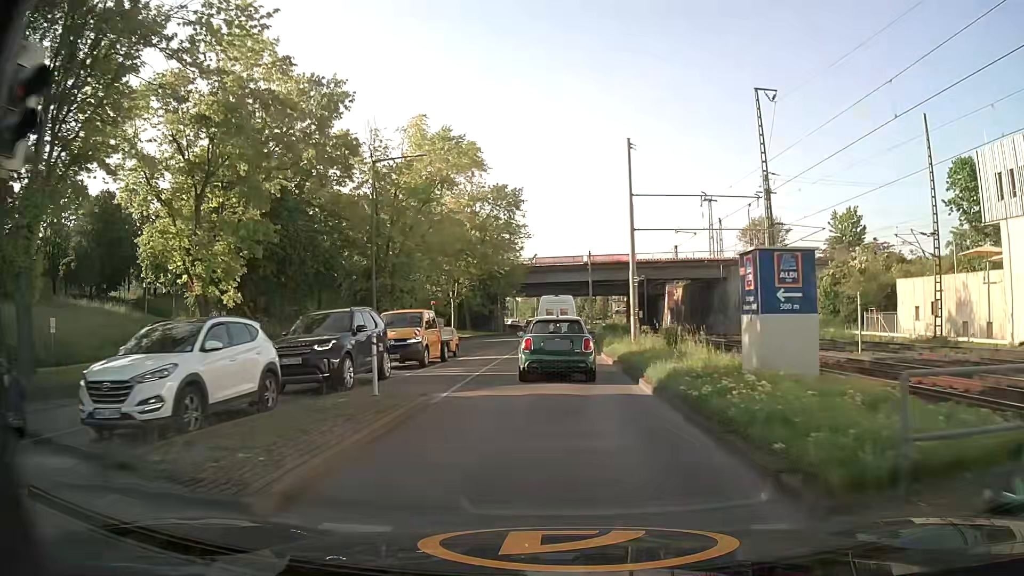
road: secondary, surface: asphalt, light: Day
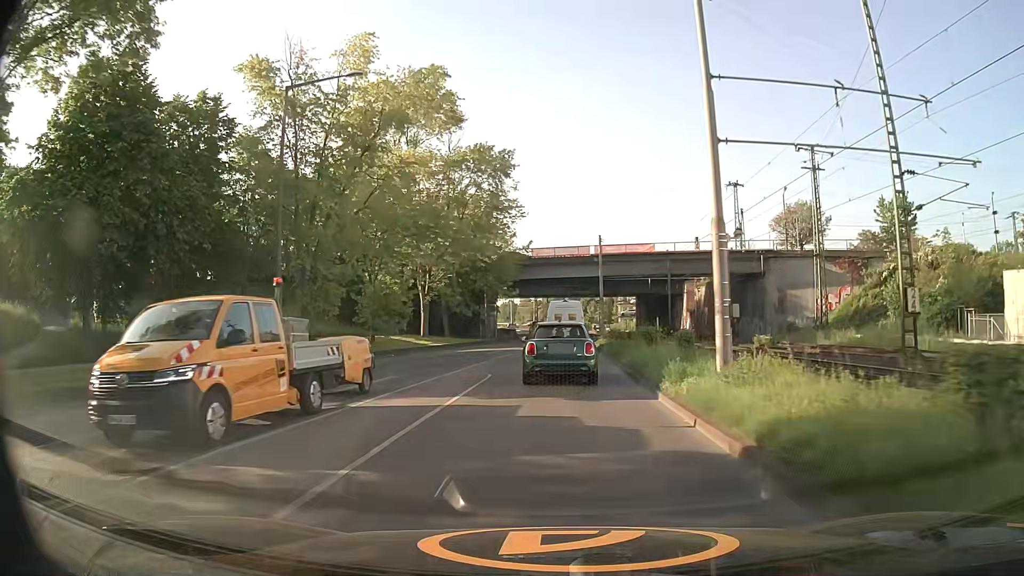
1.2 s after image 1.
(0.0, +14.3) m; 0°
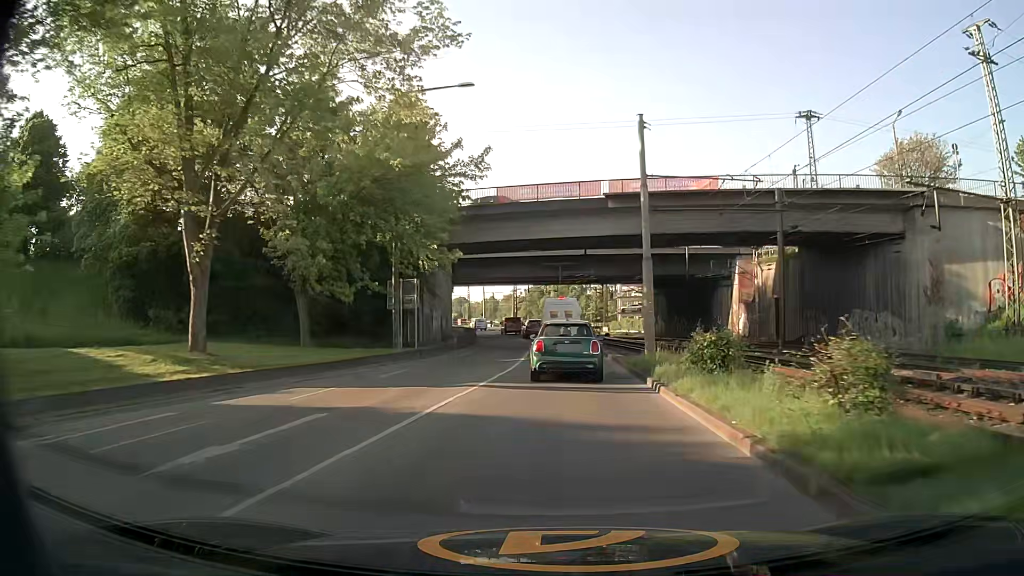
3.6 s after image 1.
(+0.3, +29.9) m; +2°
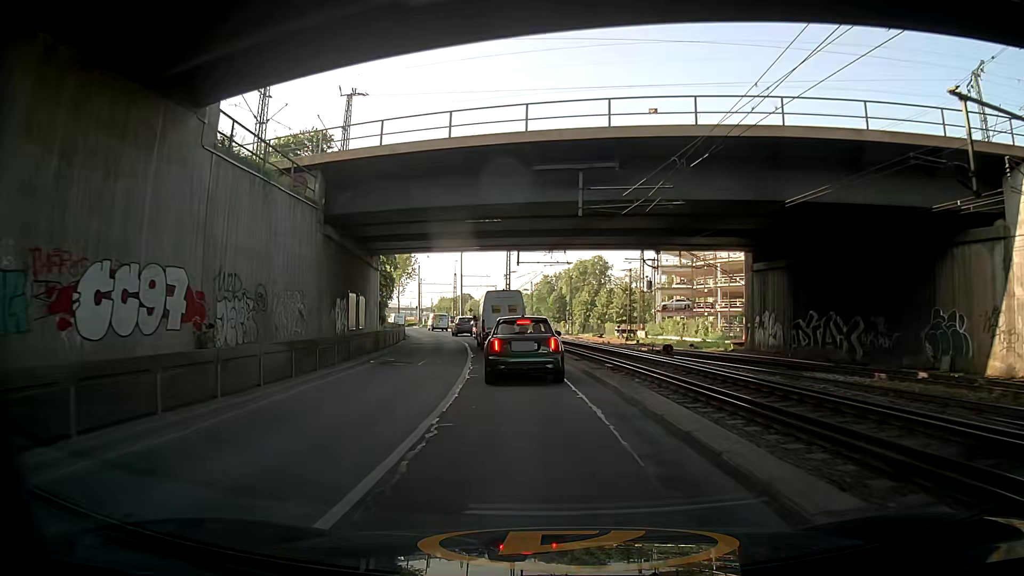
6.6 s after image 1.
(+0.1, +36.8) m; -1°
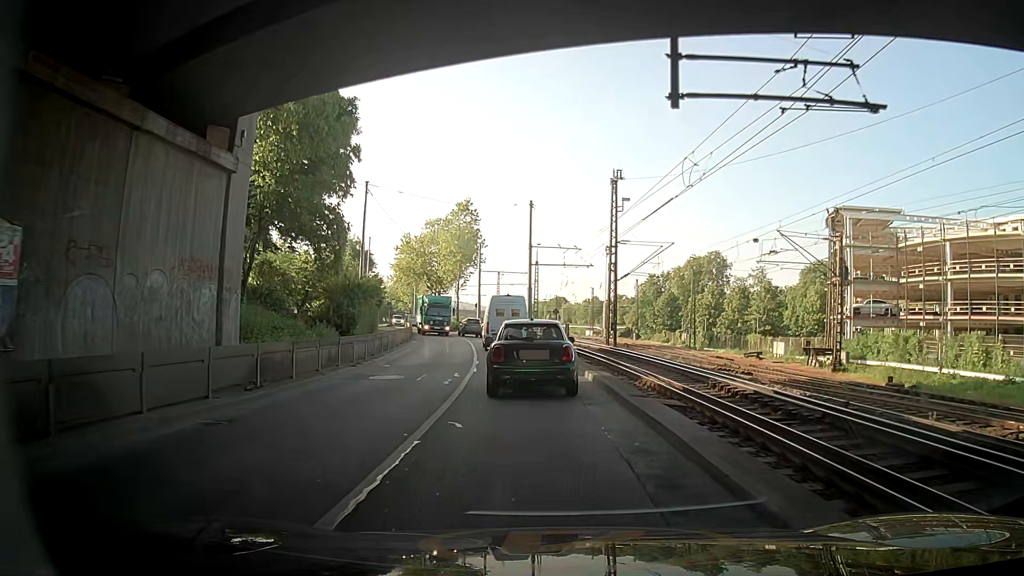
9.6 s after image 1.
(-2.2, +32.7) m; -5°
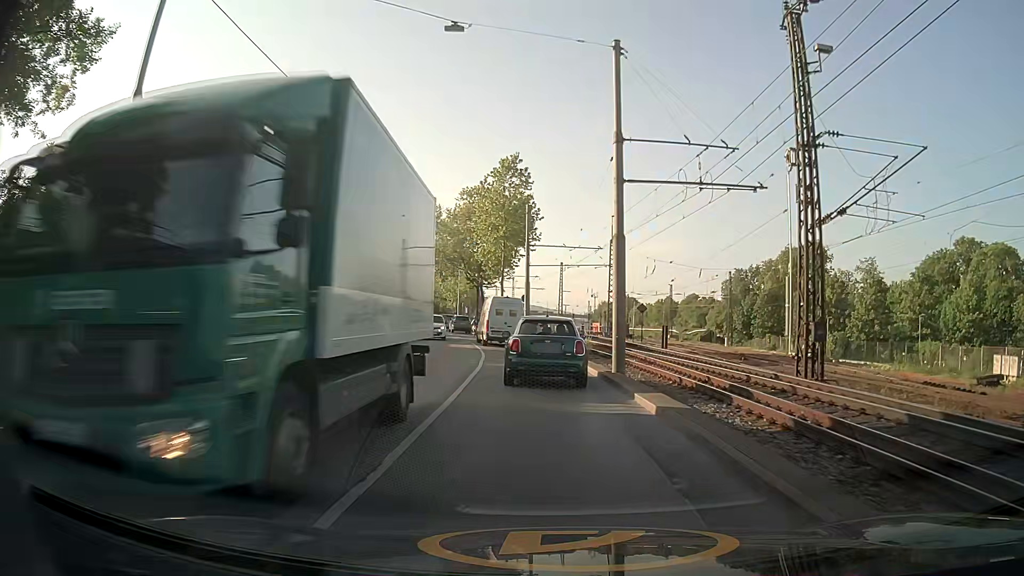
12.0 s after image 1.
(-2.5, +25.0) m; -8°
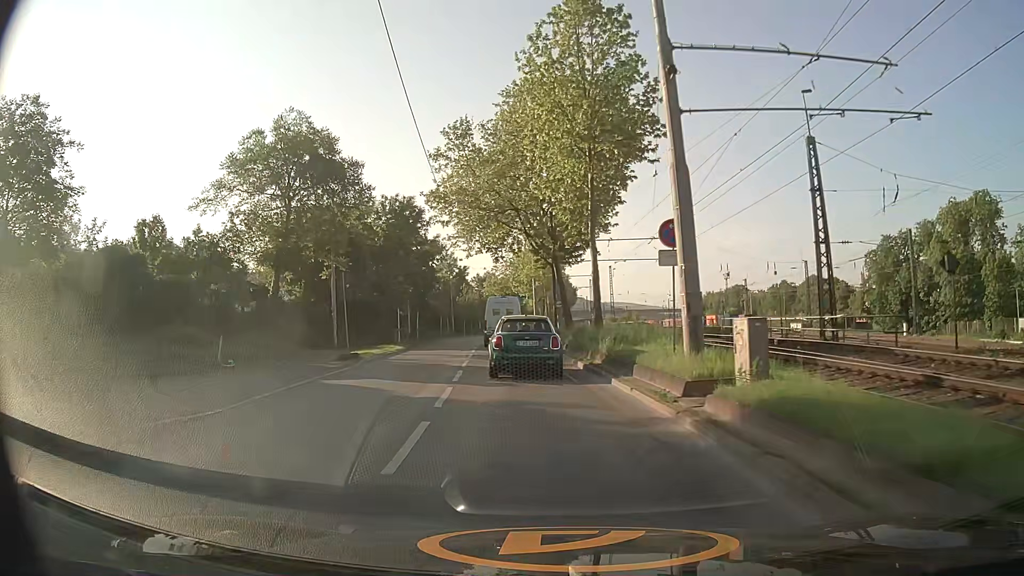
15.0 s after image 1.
(-2.7, +34.6) m; -9°
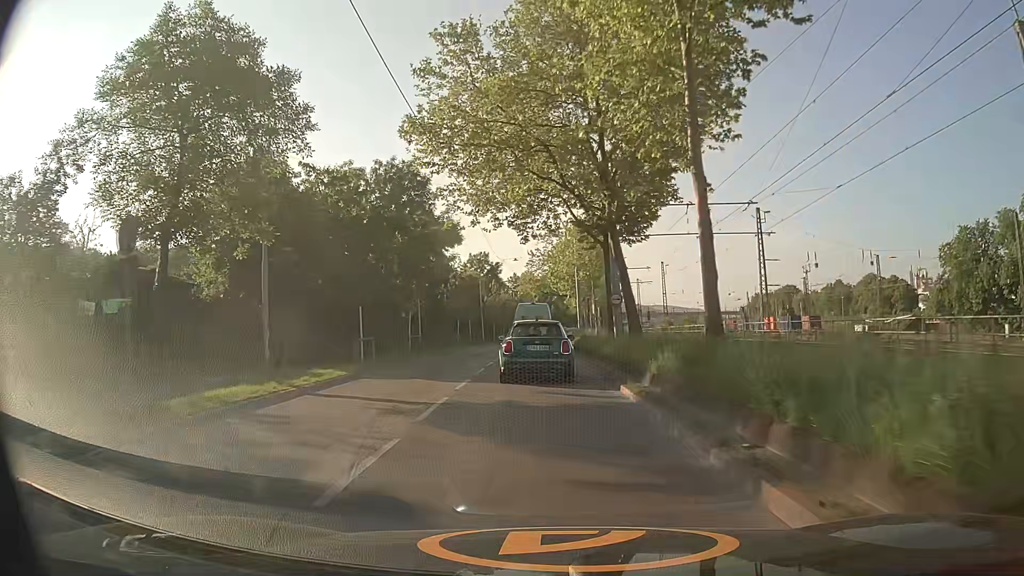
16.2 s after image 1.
(-0.4, +14.6) m; -3°
(0, +10) (-1, +20) (-1, +30) (-1, +40) (-1, +50) (-1, +60) (-1, +70) (-1, +80) (0, +90) (+1, +100) m
